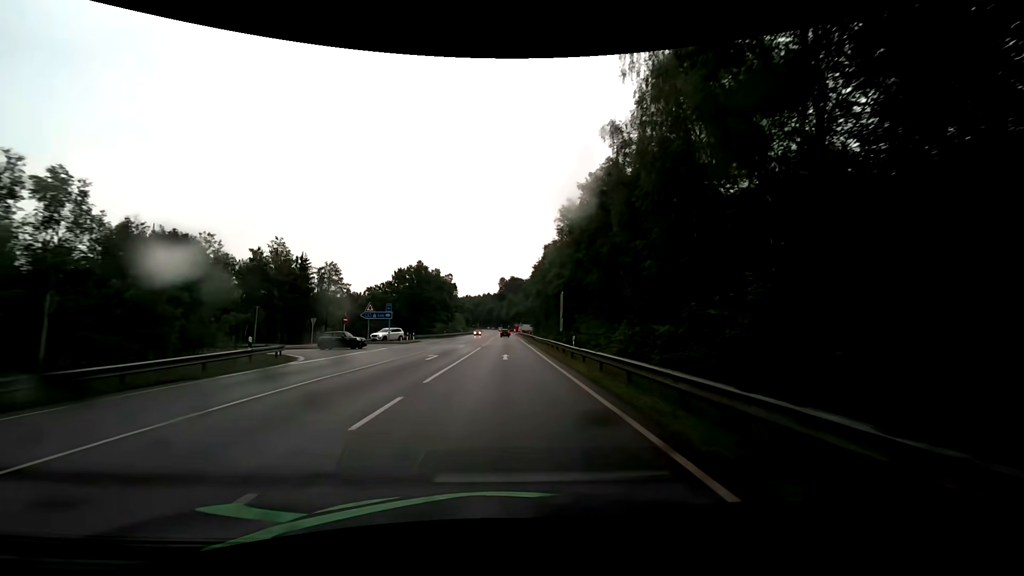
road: secondary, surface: asphalt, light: Day
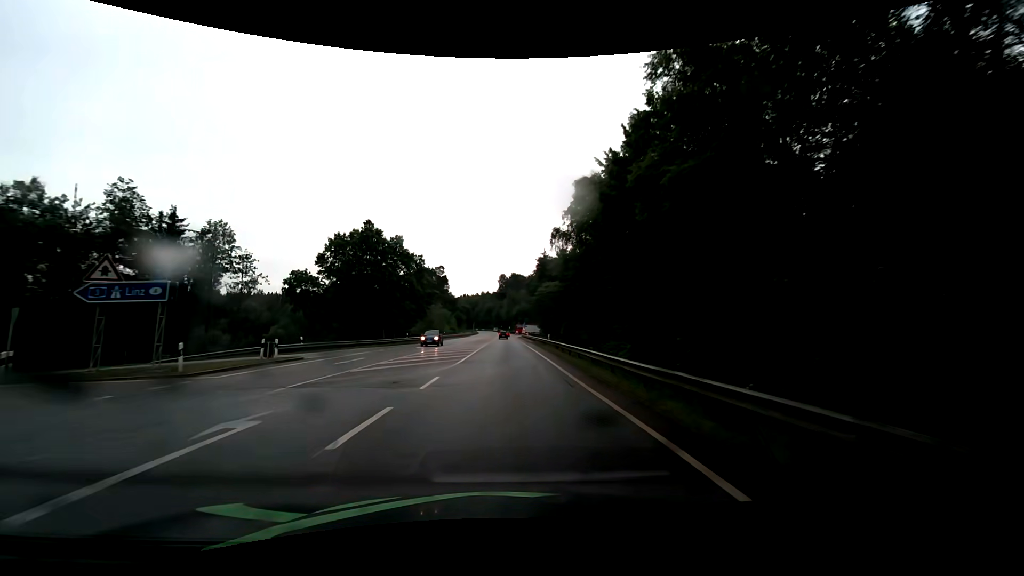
(-0.9, +36.7) m; -1°
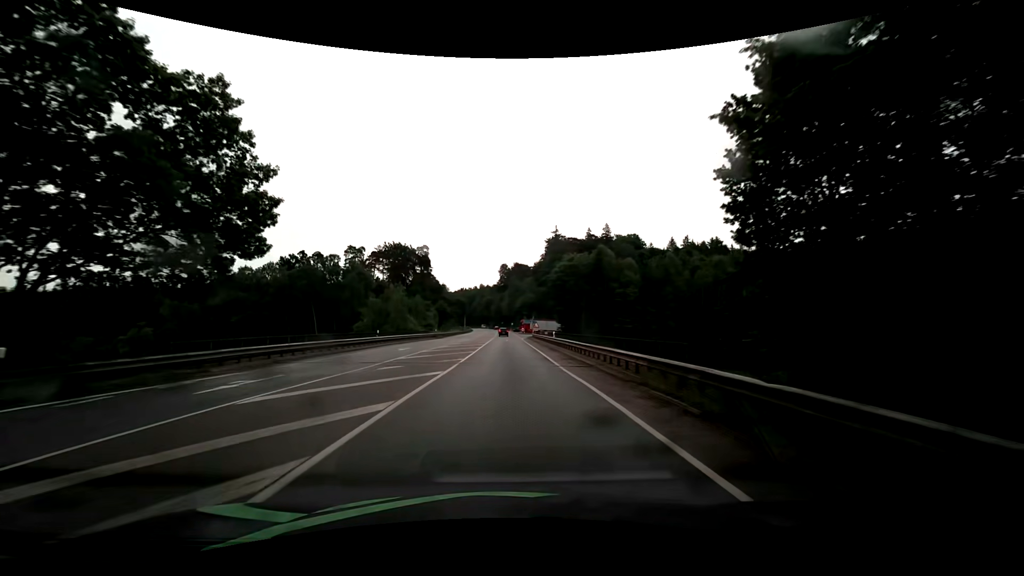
(-0.2, +47.8) m; -1°
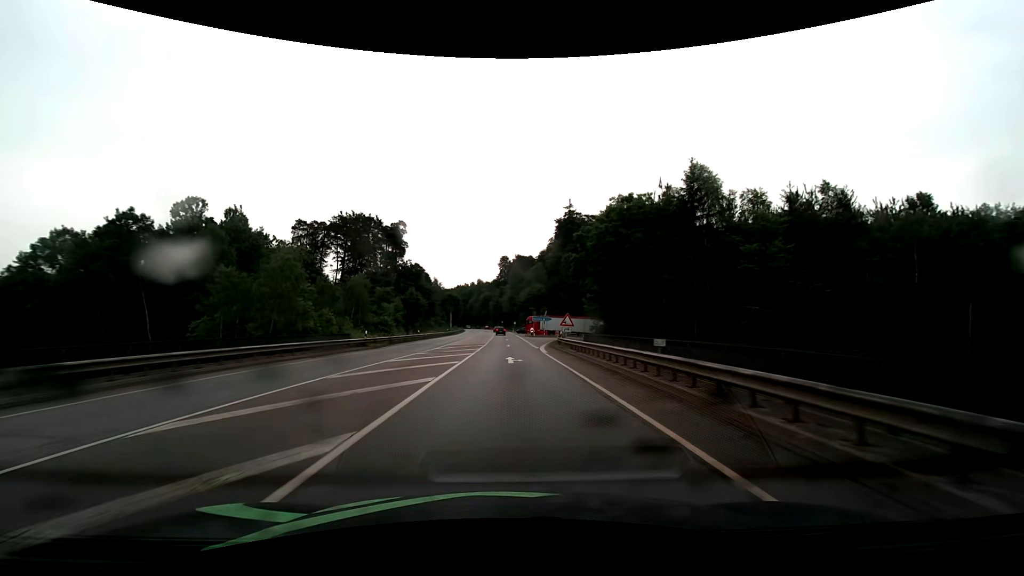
(+0.1, +39.4) m; 0°
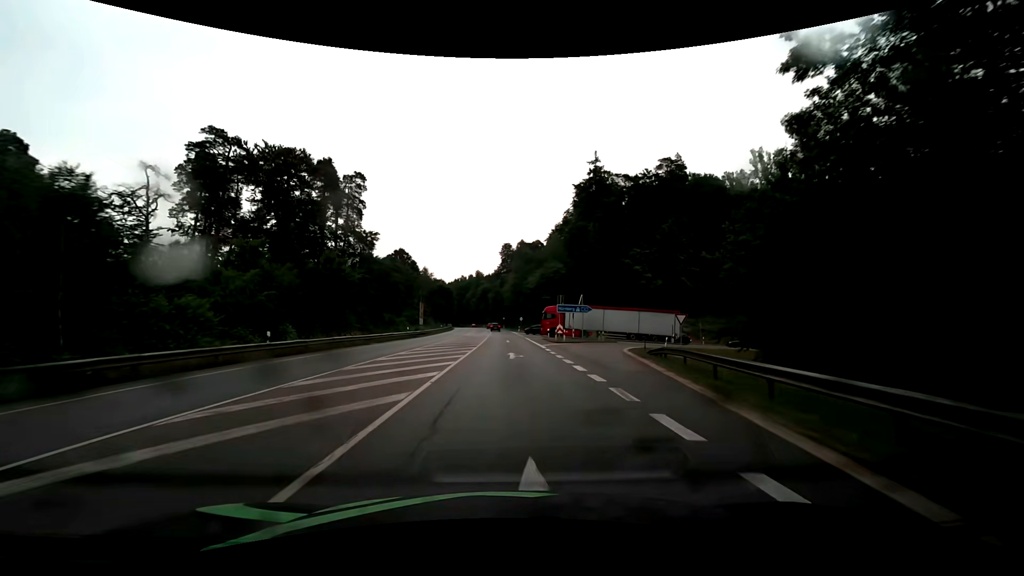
(-0.1, +40.1) m; 0°
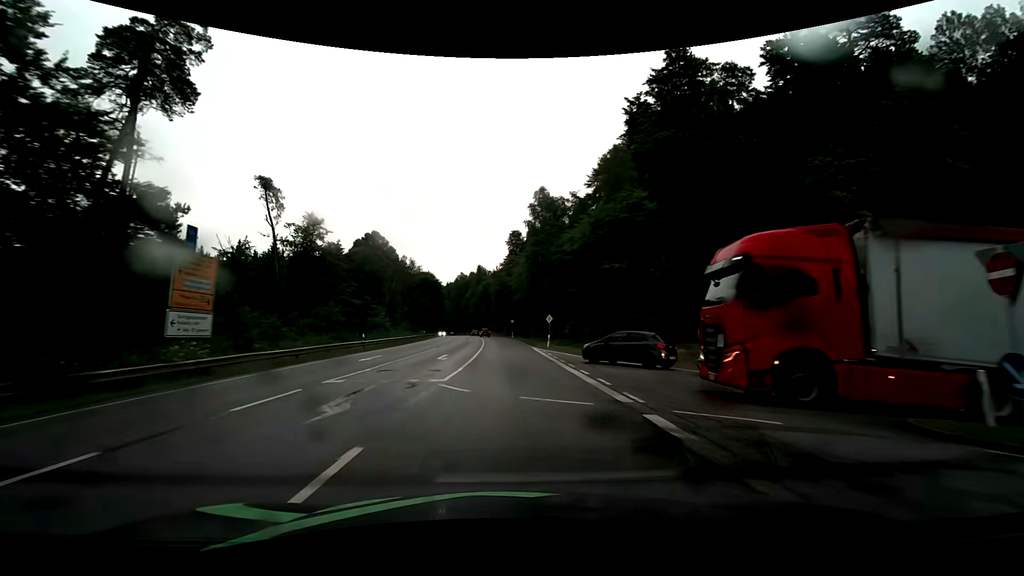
(-0.3, +50.8) m; -1°
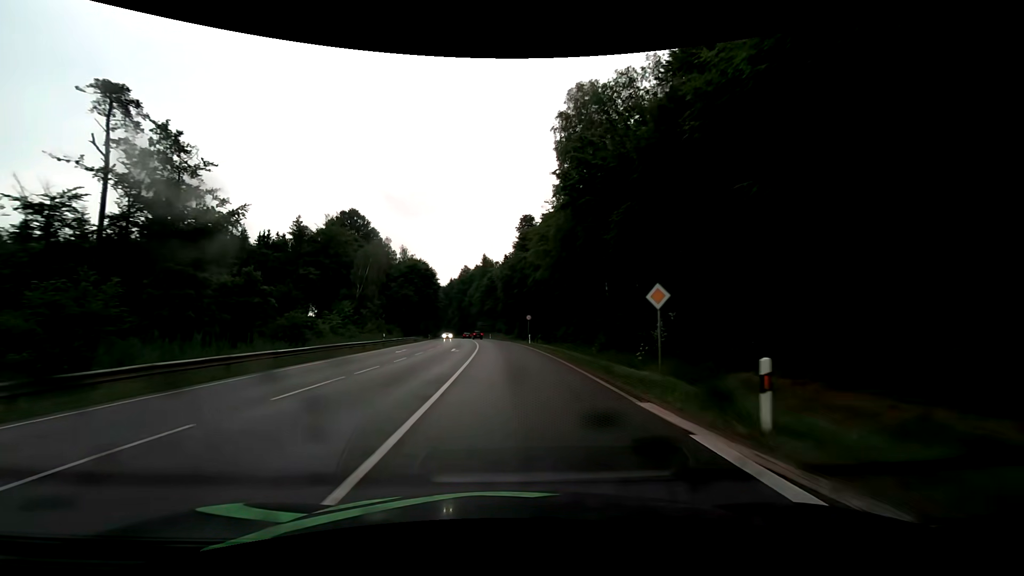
(-0.3, +30.7) m; -1°
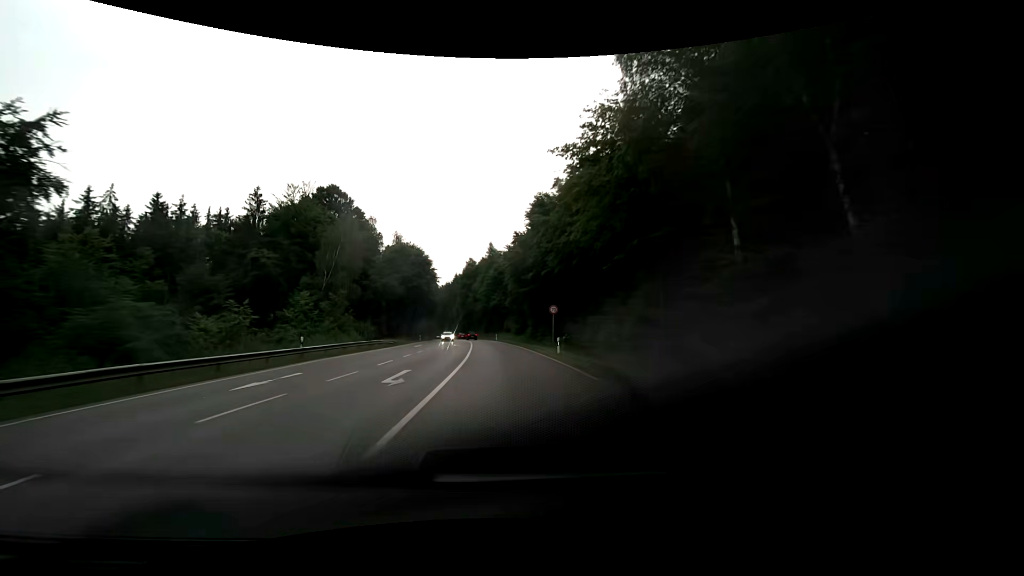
(-0.3, +20.4) m; -1°
(0, +10) (0, +20) (-1, +30) (-1, +40) (-2, +50) (-3, +60) (-4, +70) (-5, +80) (-6, +90) (-8, +100) m
